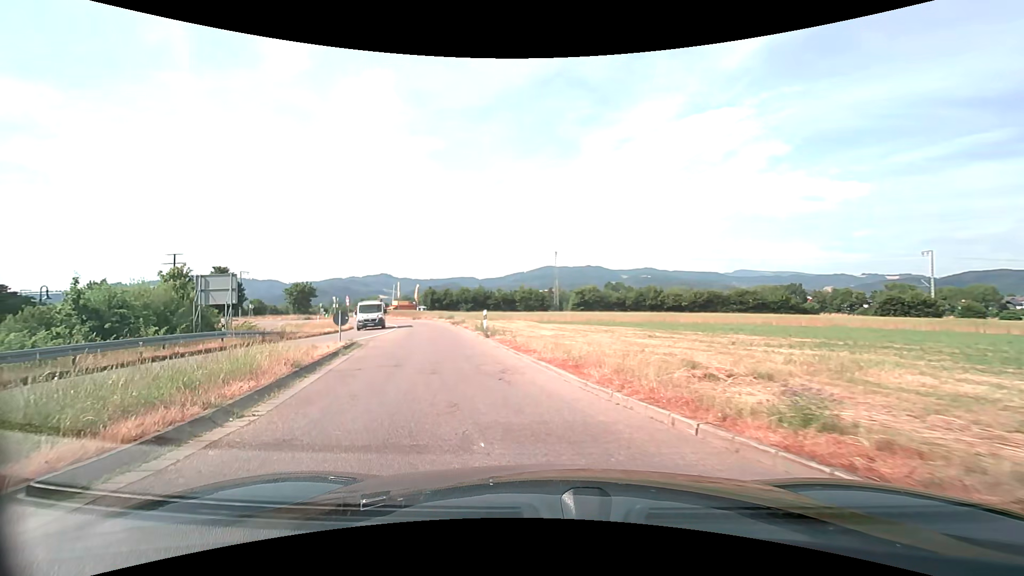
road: tertiary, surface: asphalt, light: Day
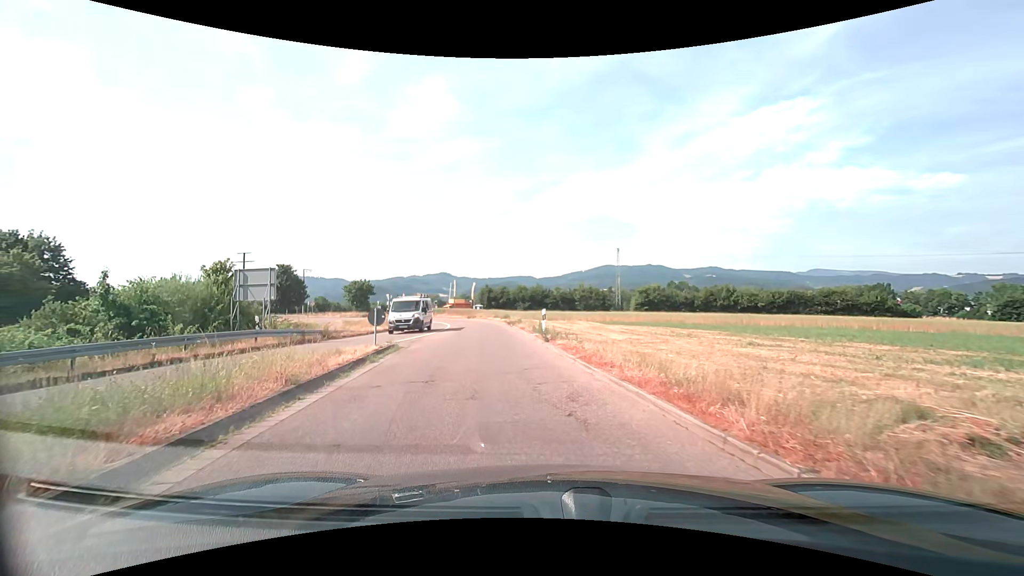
(-0.3, +3.3) m; -8°
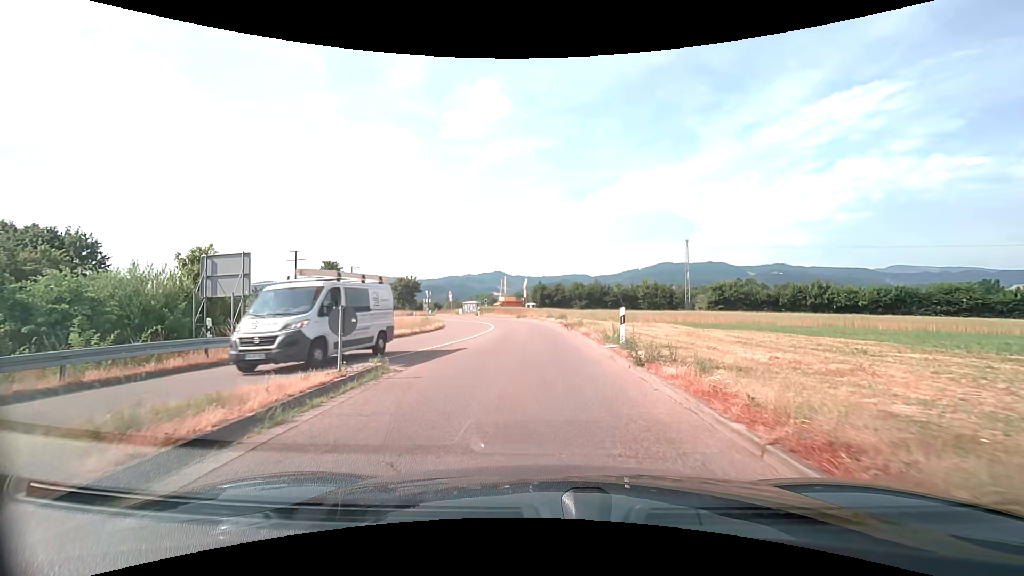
(-0.5, +7.3) m; -8°
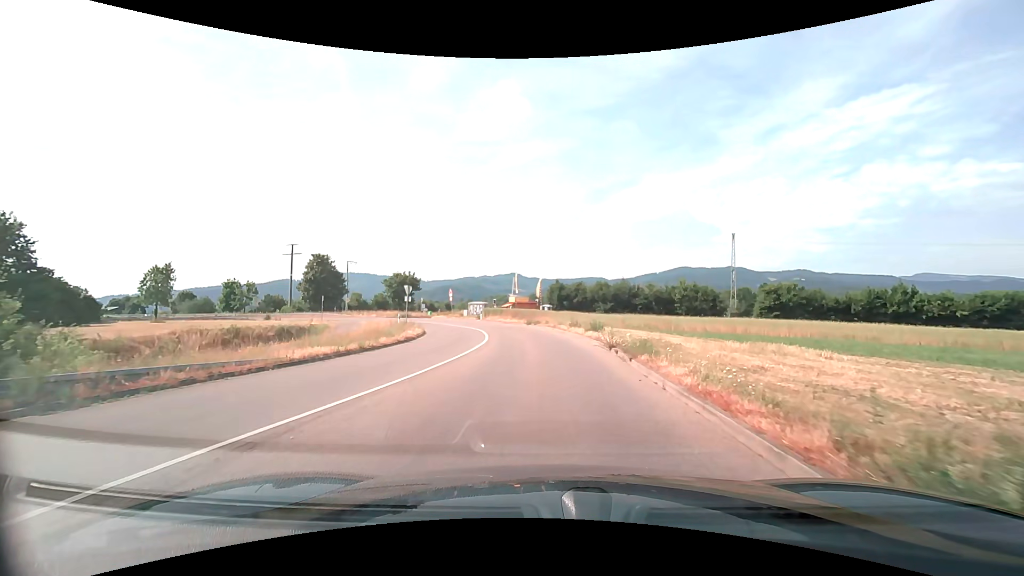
(0.0, +12.4) m; 0°
